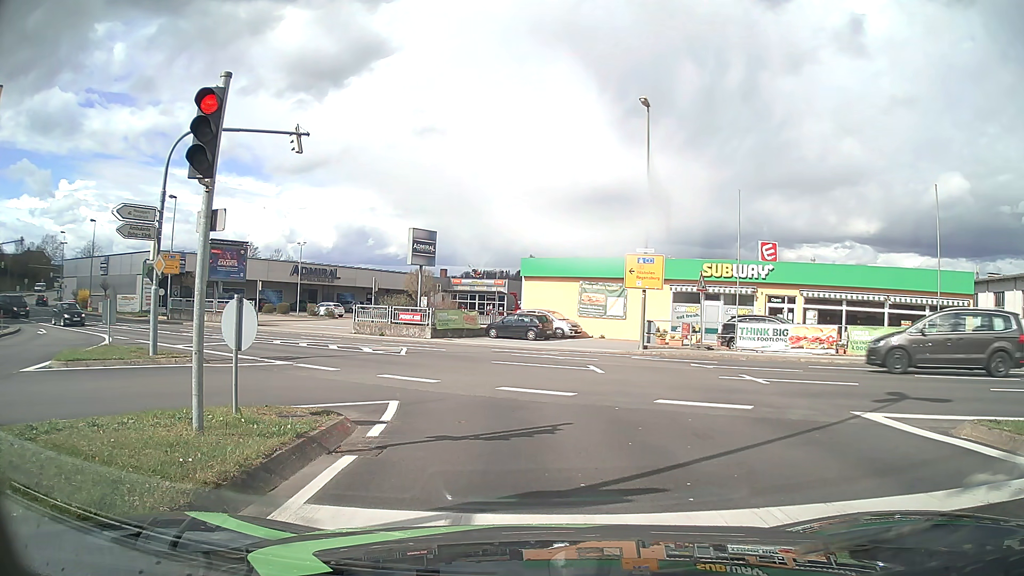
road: tertiary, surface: asphalt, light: Day
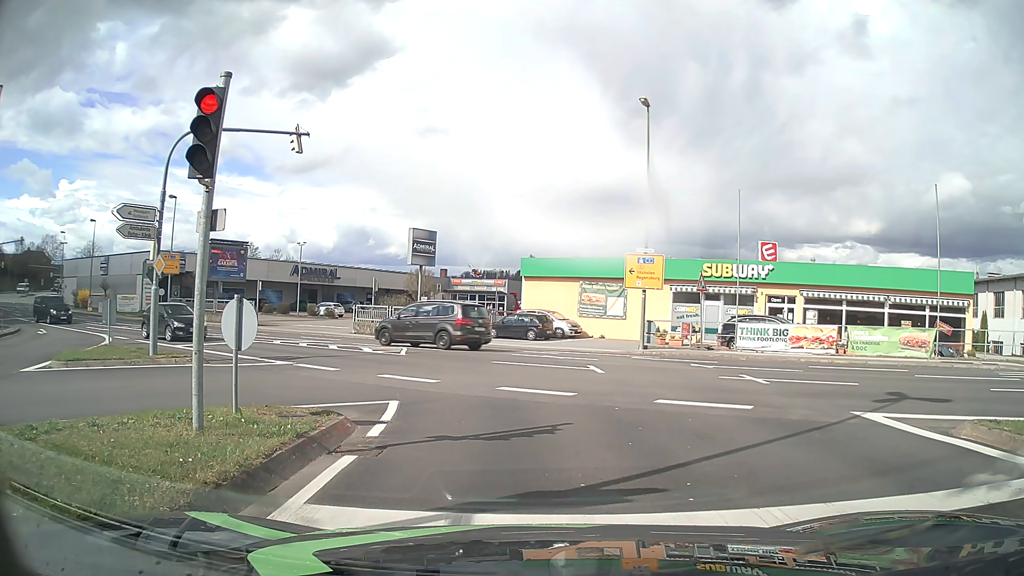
(0.0, 0.0) m; 0°
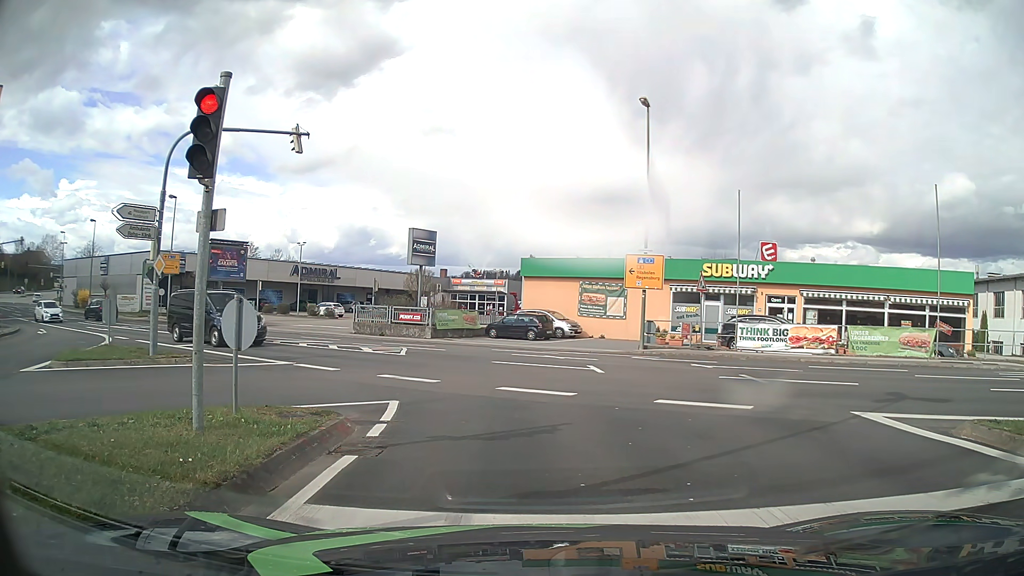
(0.0, 0.0) m; 0°
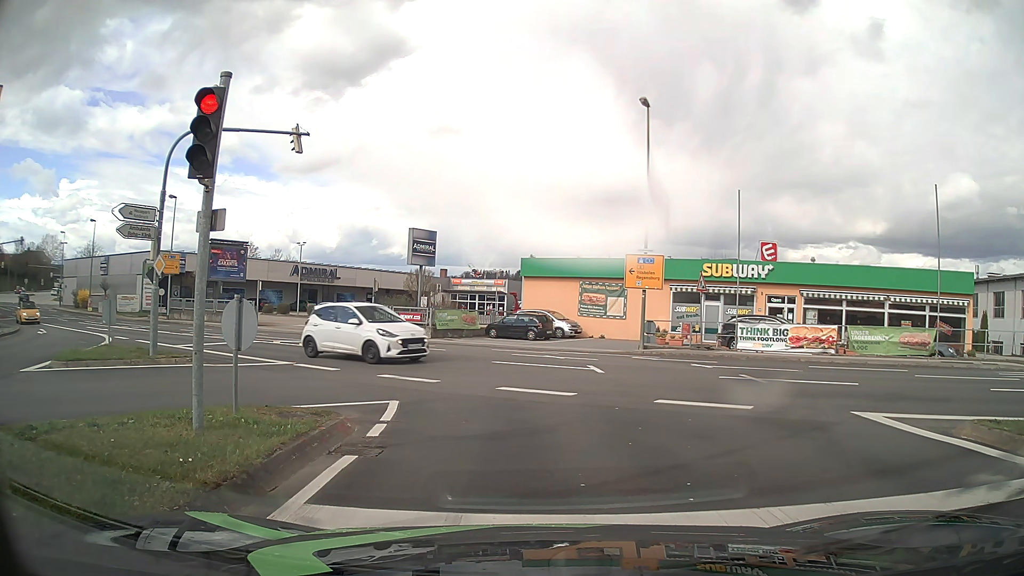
(0.0, 0.0) m; 0°
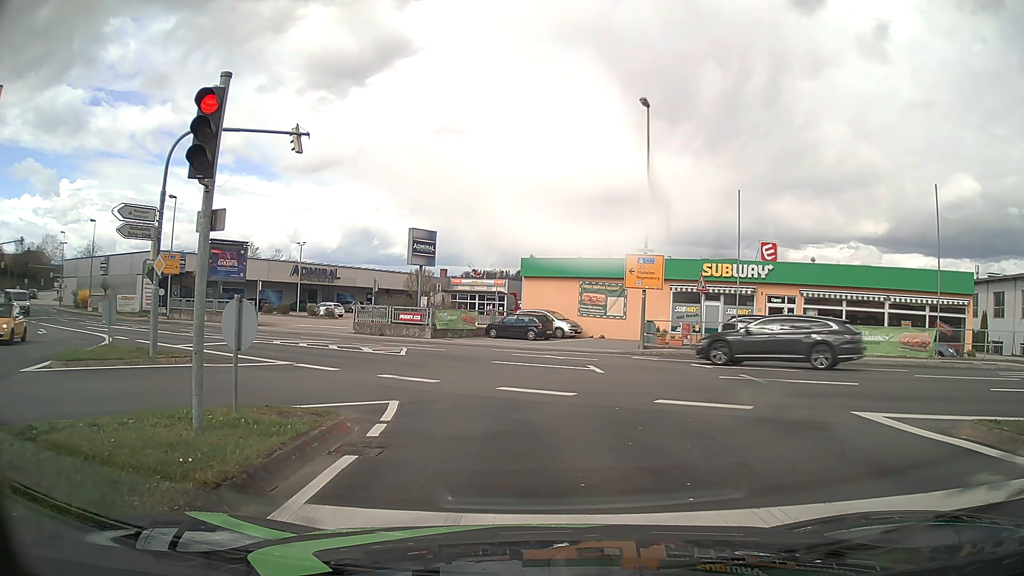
(0.0, 0.0) m; 0°
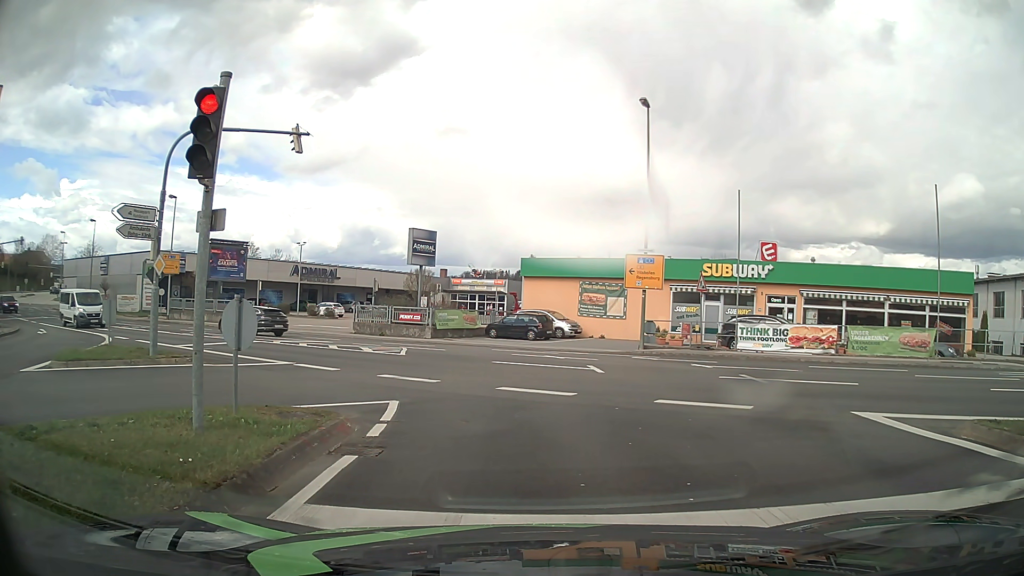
(0.0, 0.0) m; 0°
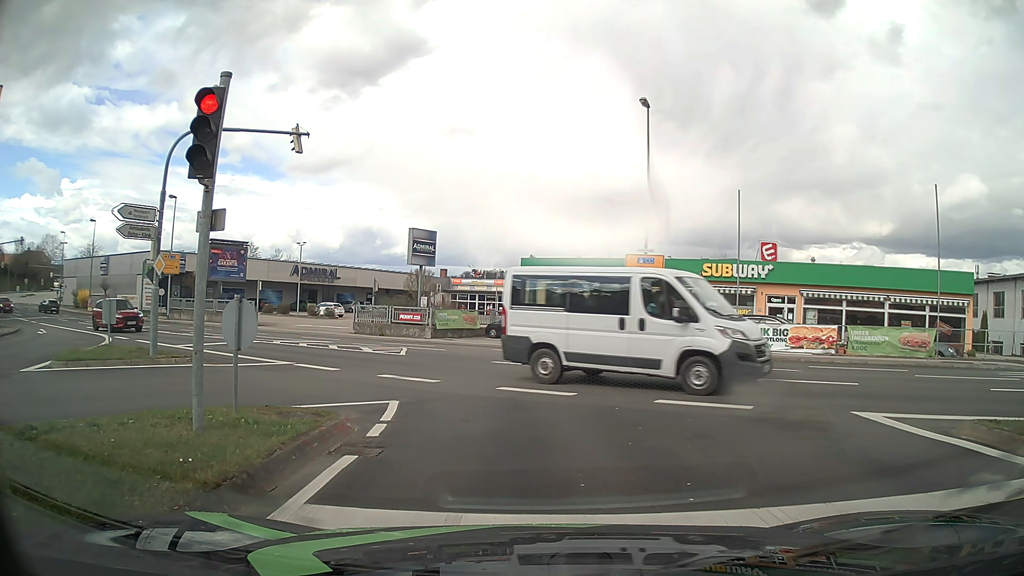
(0.0, 0.0) m; 0°
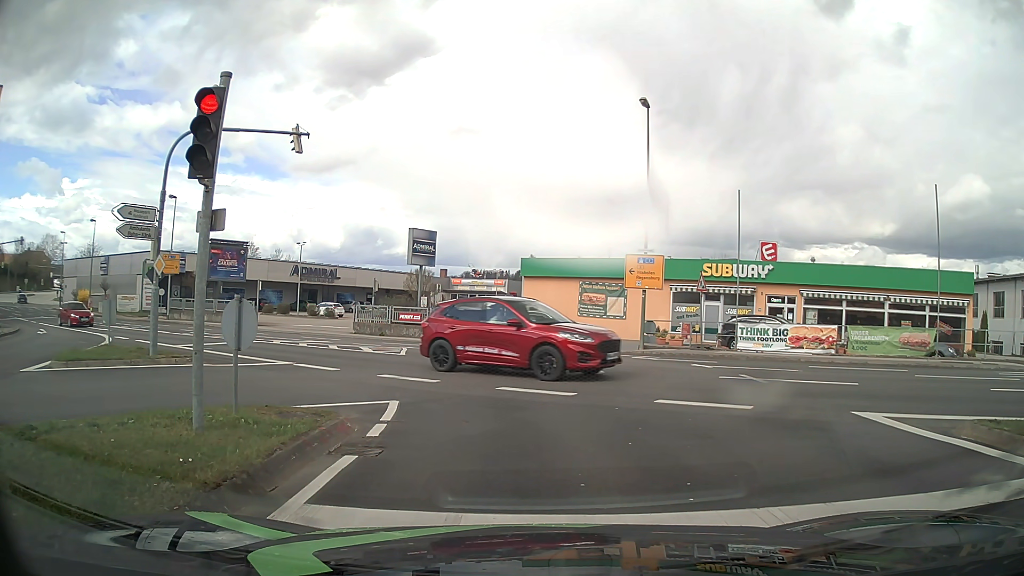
(0.0, 0.0) m; 0°
